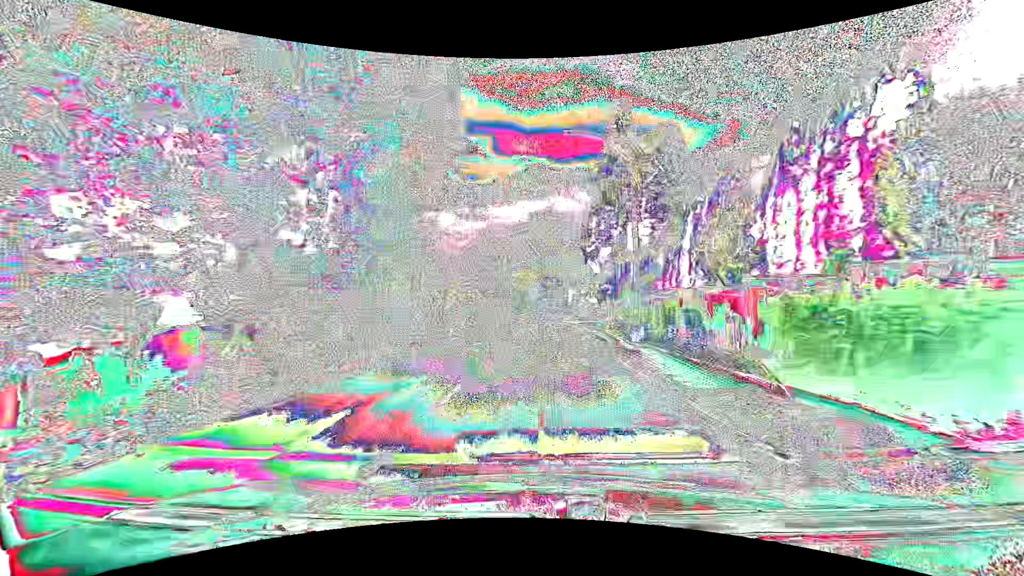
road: tertiary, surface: asphalt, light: Day
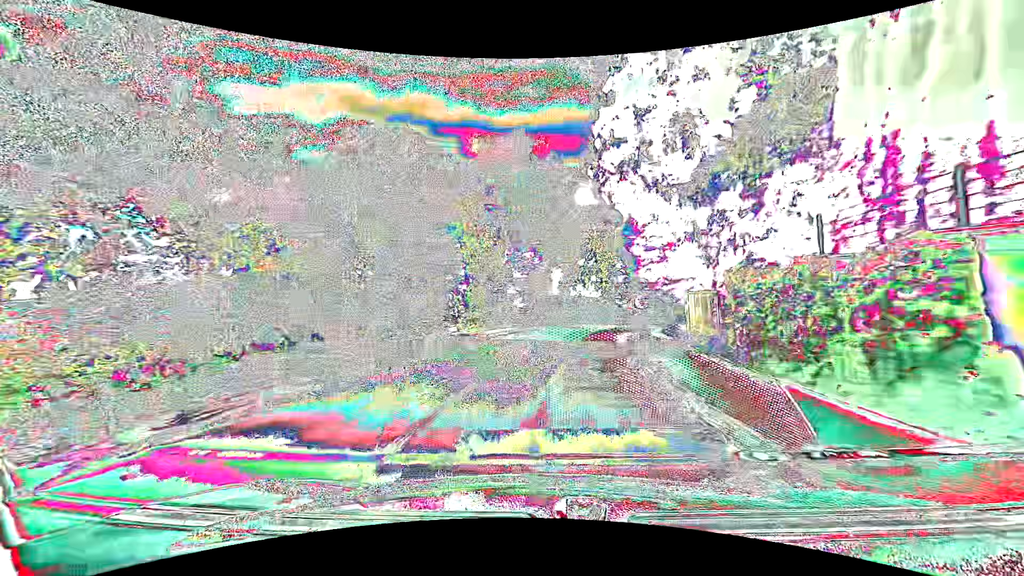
(+0.5, +29.9) m; +3°
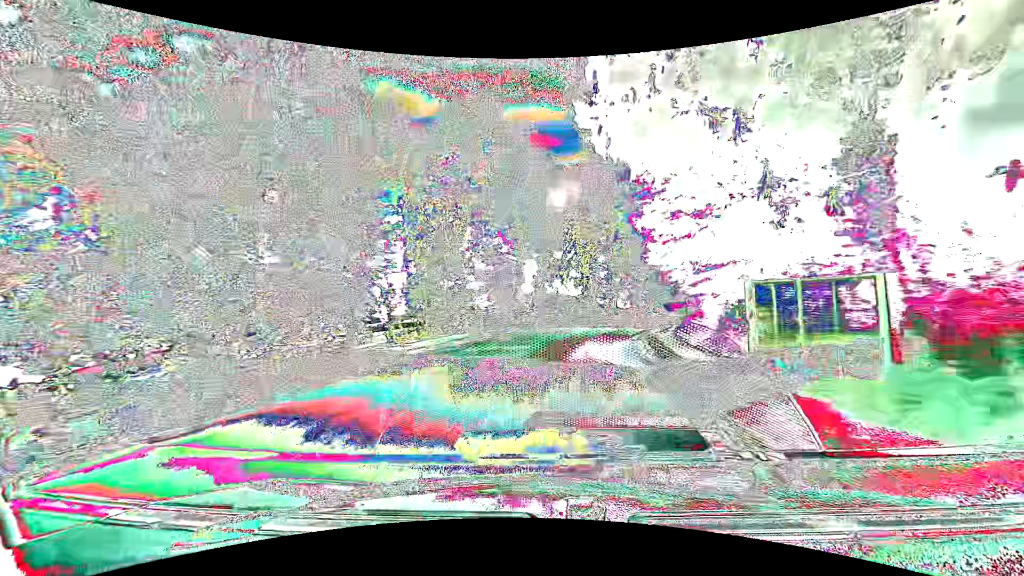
(+0.2, +7.4) m; +3°
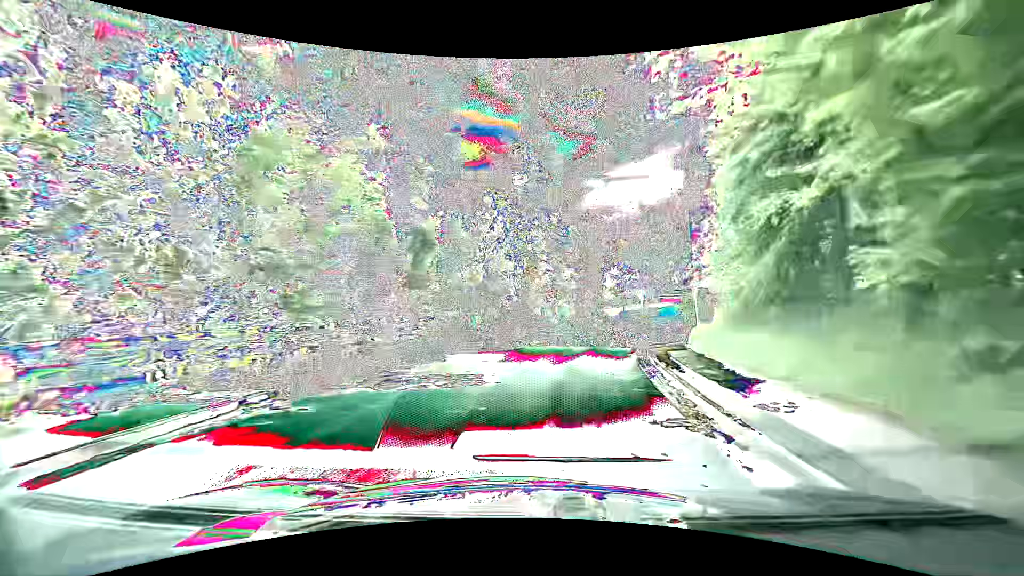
(+1.0, +14.7) m; +8°
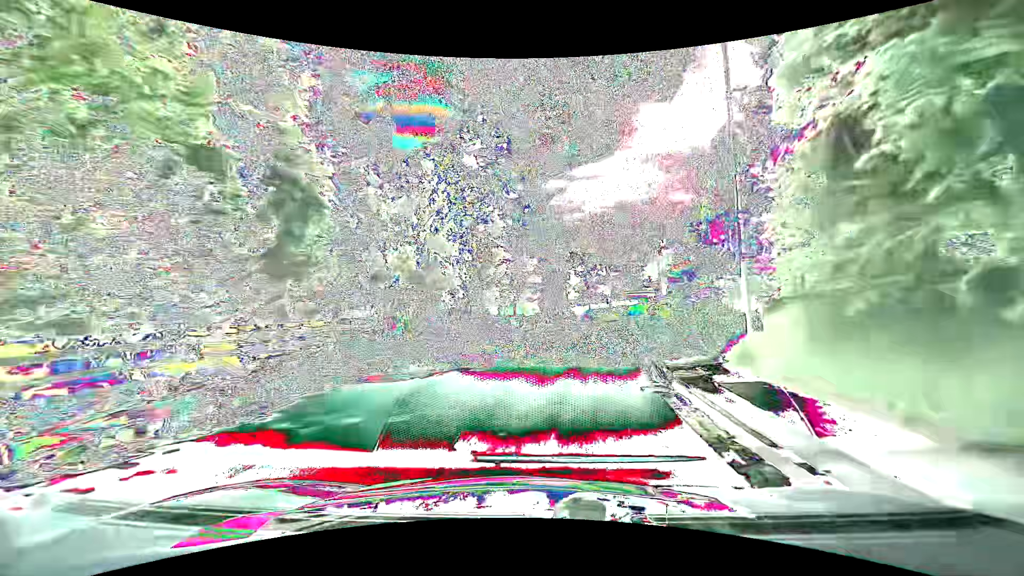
(+0.2, +7.2) m; +4°
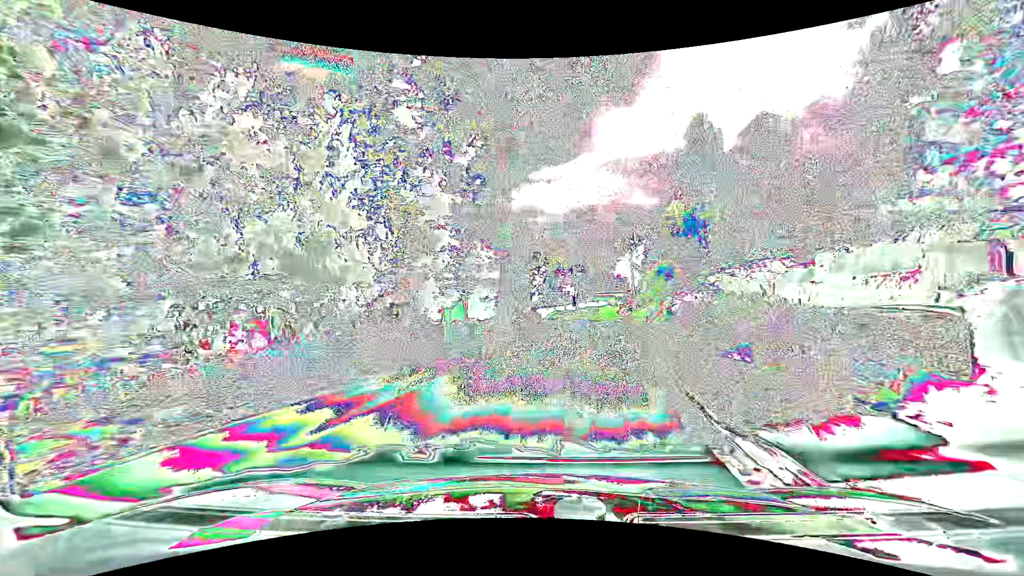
(+0.3, +7.1) m; +4°
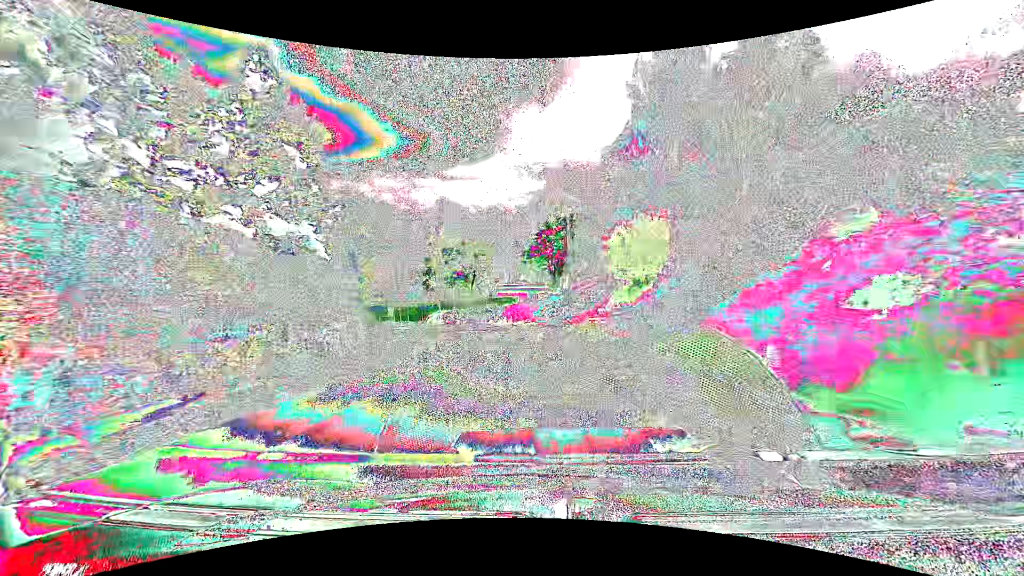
(+3.3, +27.4) m; +10°
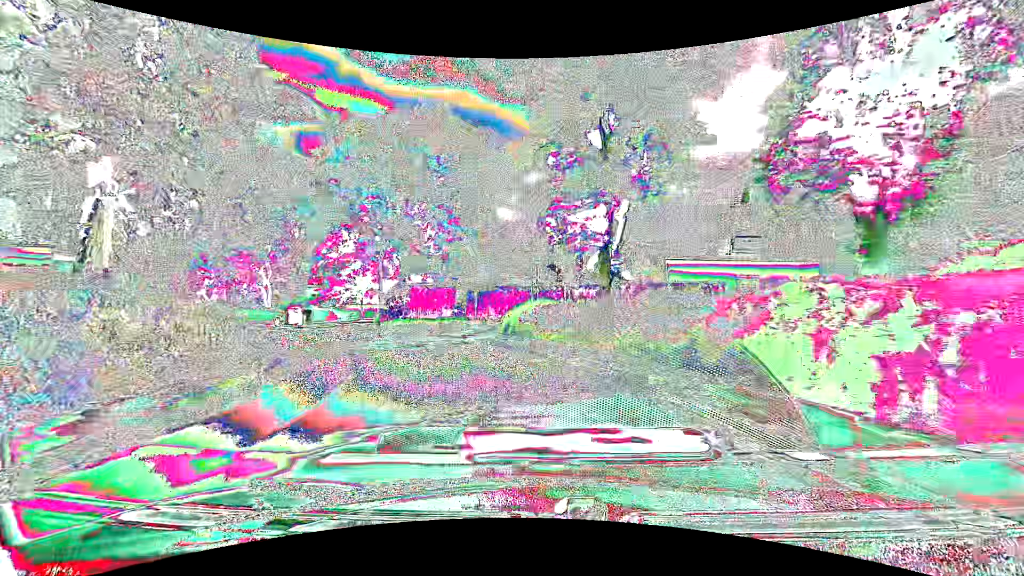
(-3.0, +32.3) m; -16°
(-1, +10) (-4, +19) (-9, +28) (-16, +35) (-24, +42) (-32, +46) (-41, +51) (-50, +55) (-59, +60) (-68, +64) m
